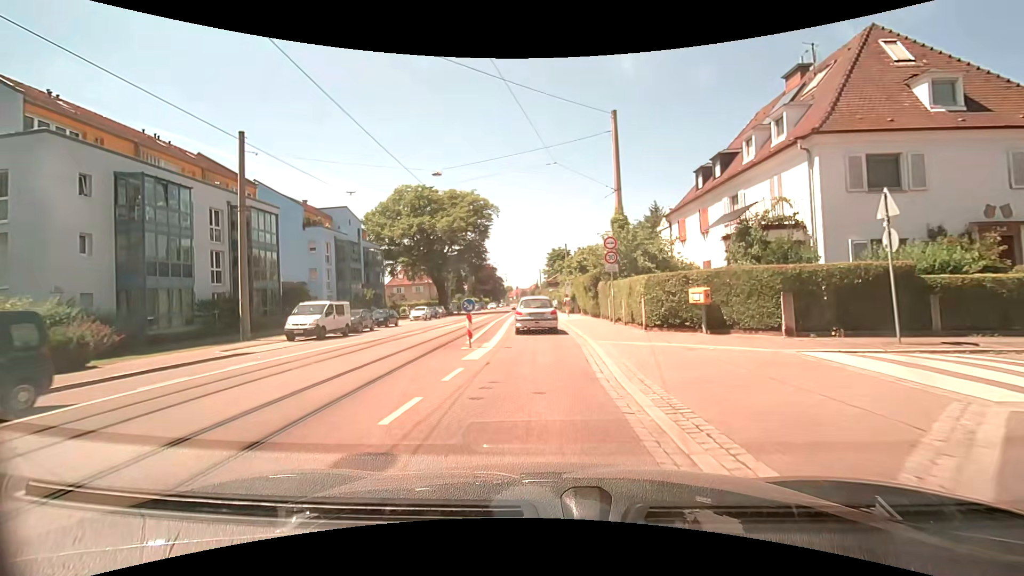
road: tertiary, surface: asphalt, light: Day
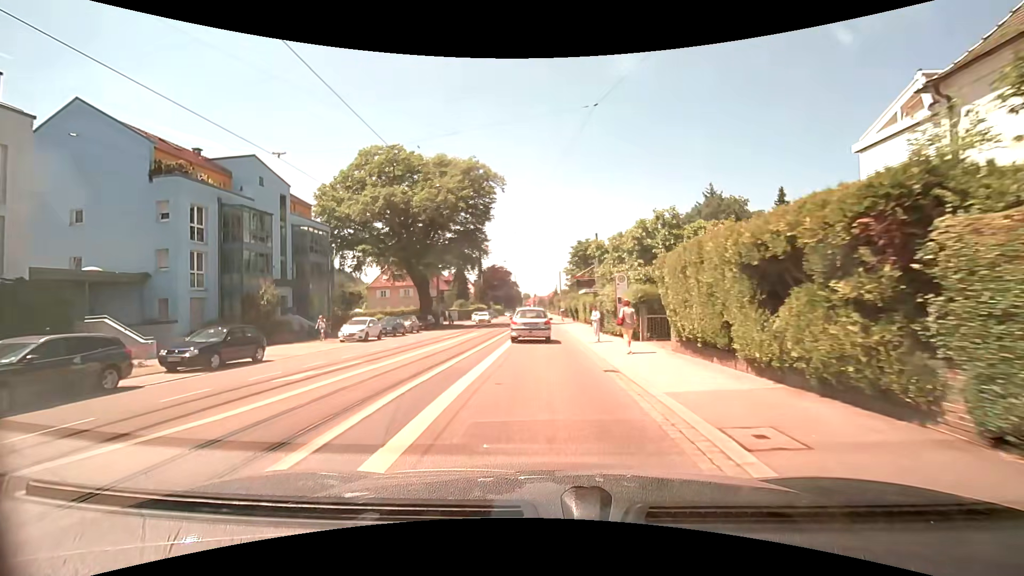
(0.0, +22.3) m; -1°
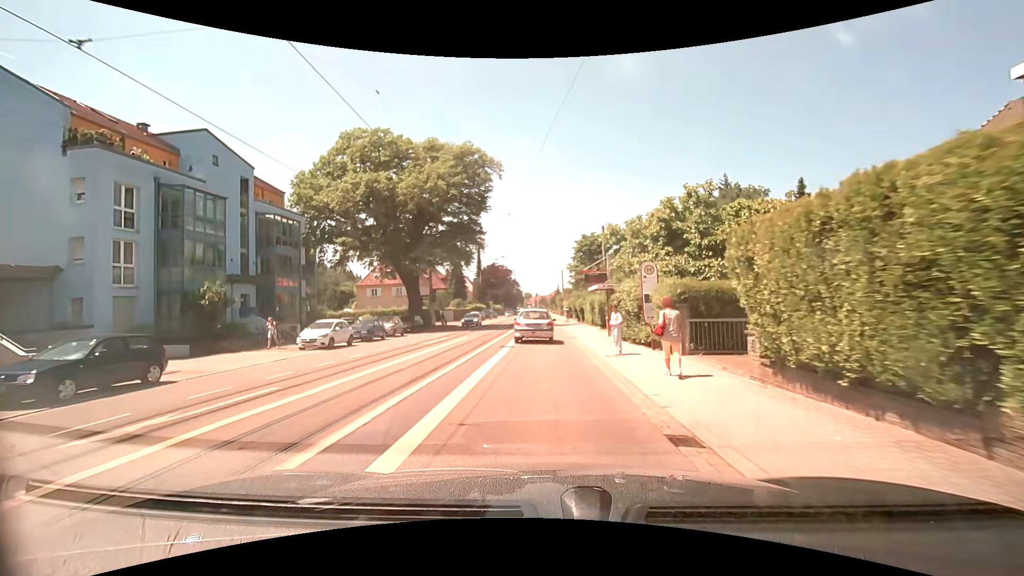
(0.0, +5.4) m; -1°
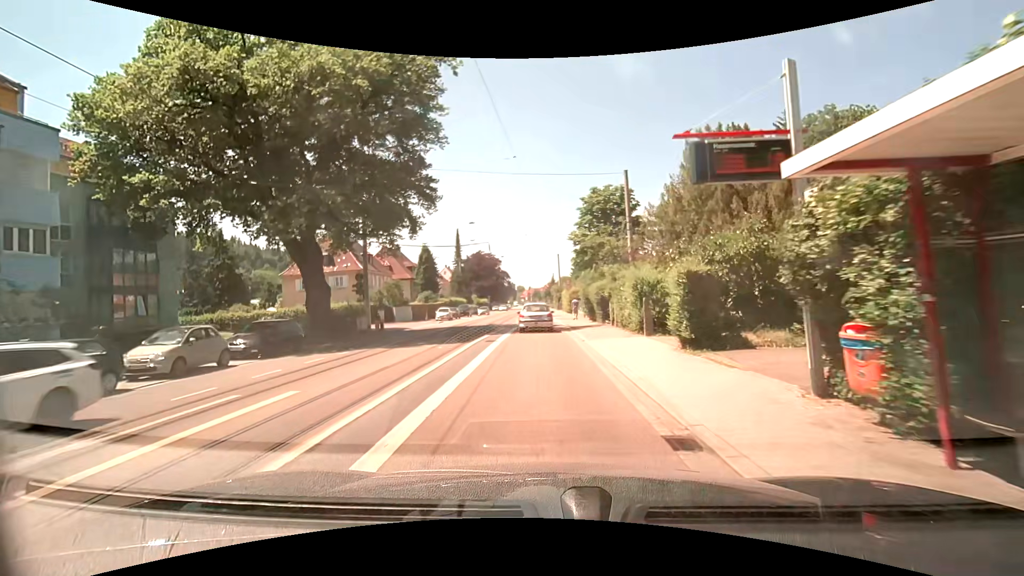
(+0.2, +21.2) m; +1°
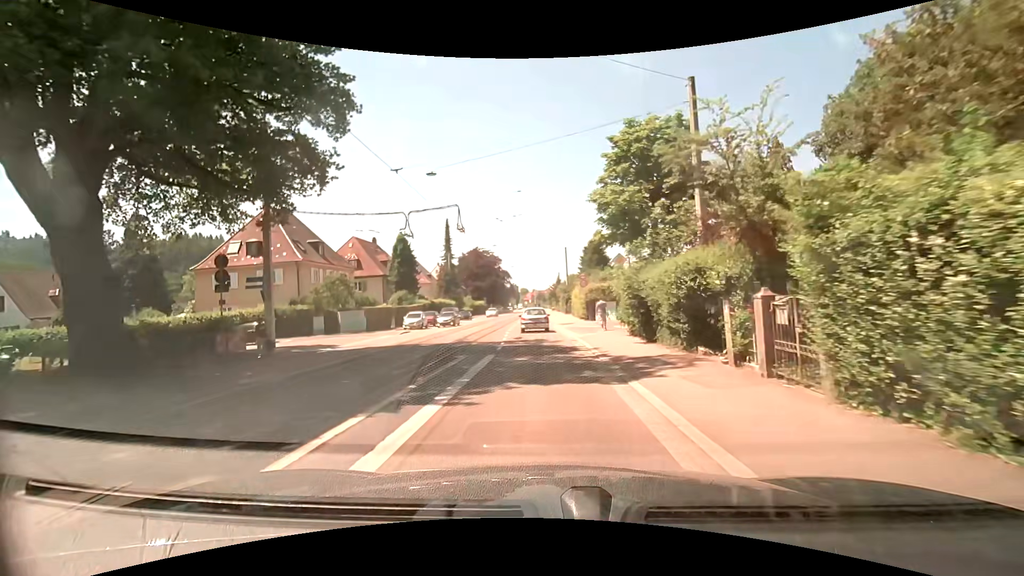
(0.0, +15.9) m; 0°
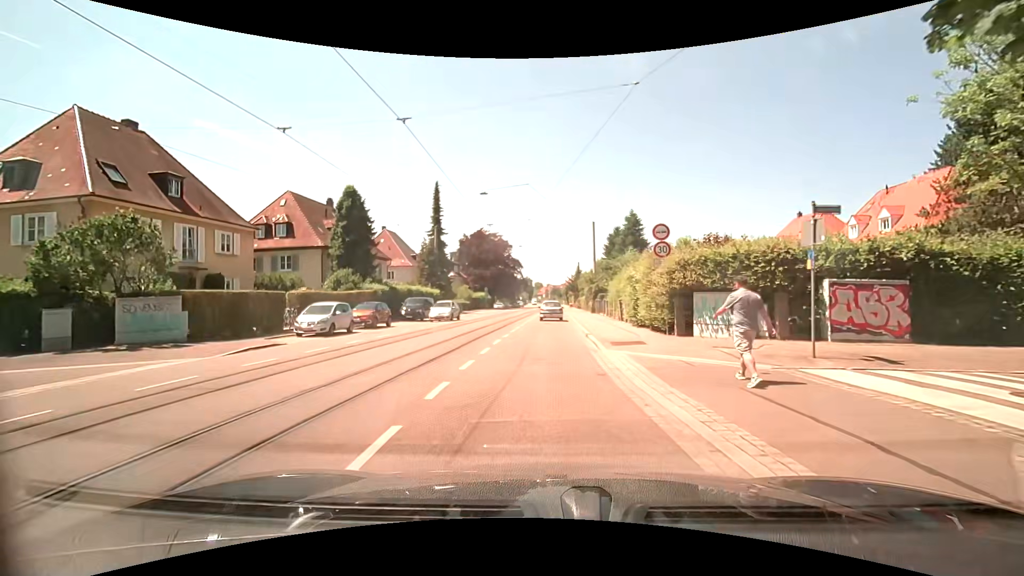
(-0.3, +22.1) m; -2°
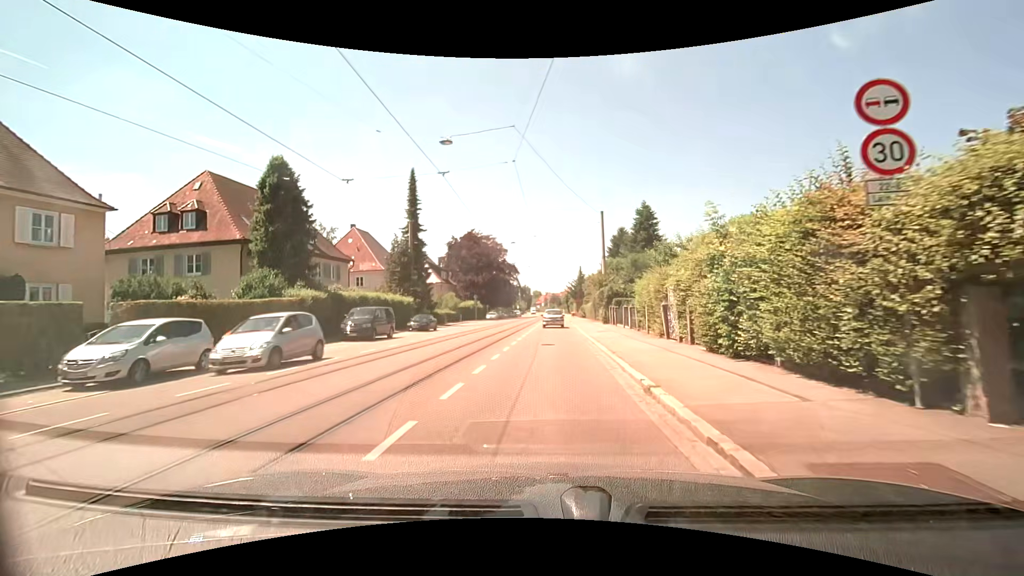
(0.0, +11.5) m; 0°
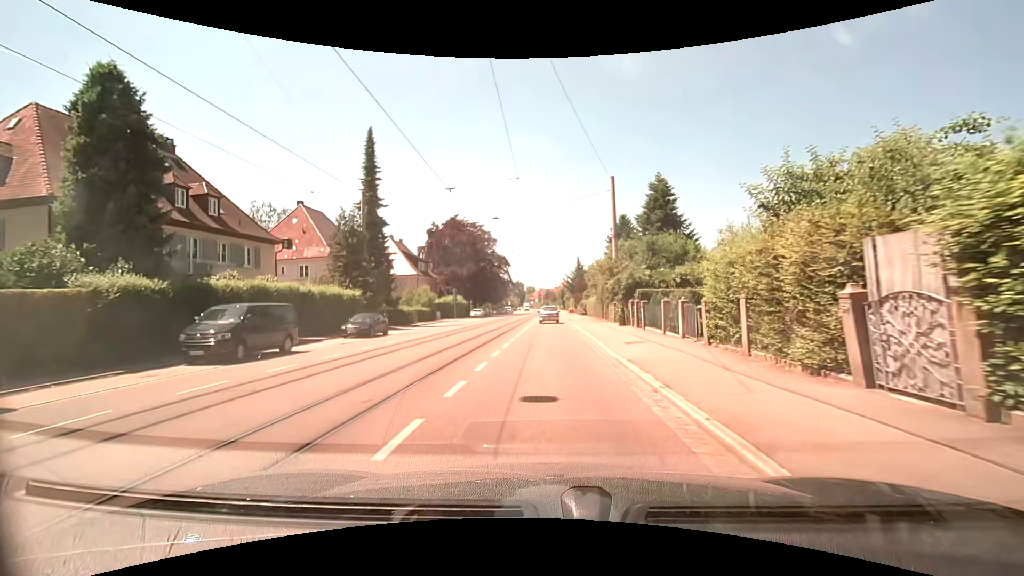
(+0.1, +12.1) m; +1°
(0, +10) (0, +20) (0, +30) (0, +40) (+1, +50) (+1, +60) (+1, +70) (+1, +80) (+1, +90) (+1, +100) m
